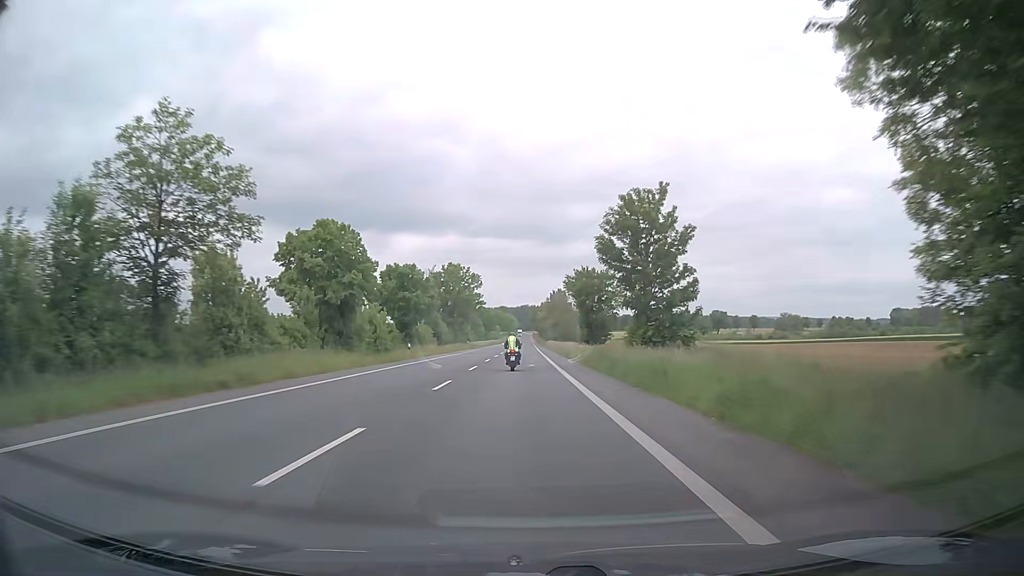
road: secondary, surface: asphalt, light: Day
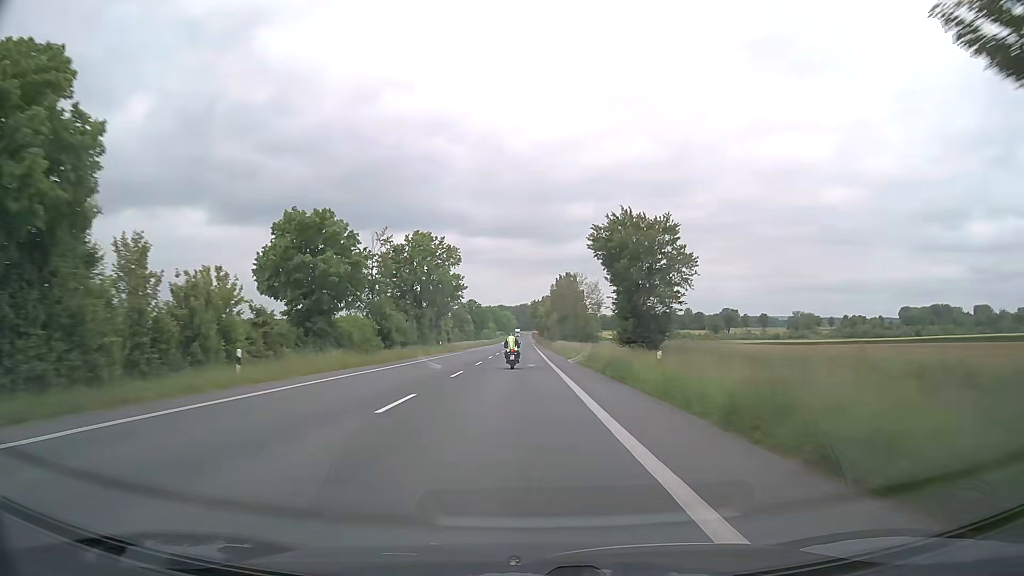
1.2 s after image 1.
(+0.3, +30.1) m; +1°
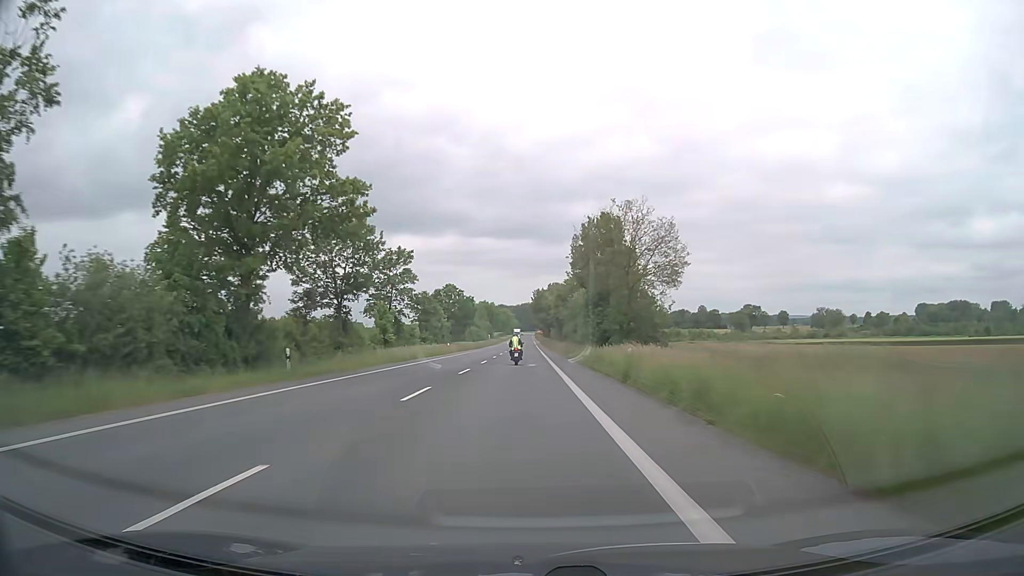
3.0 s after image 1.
(0.0, +45.5) m; 0°
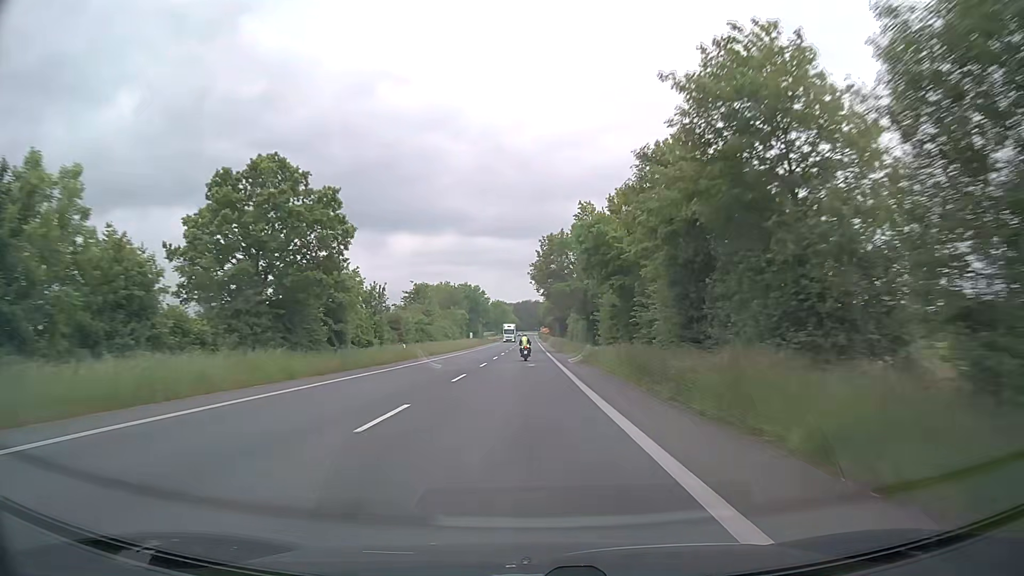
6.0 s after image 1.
(0.0, +77.7) m; 0°
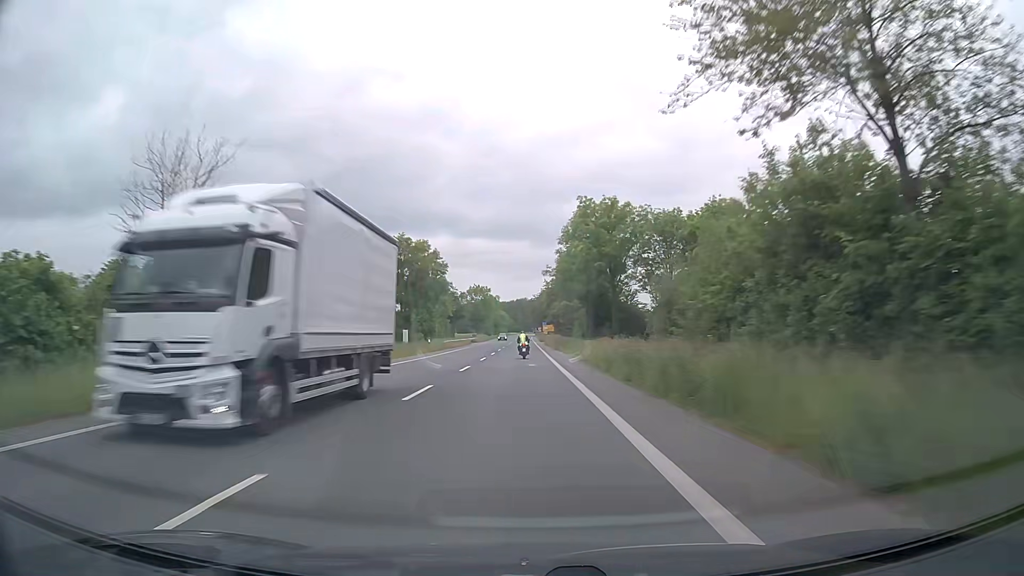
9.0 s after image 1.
(+0.7, +79.9) m; +1°
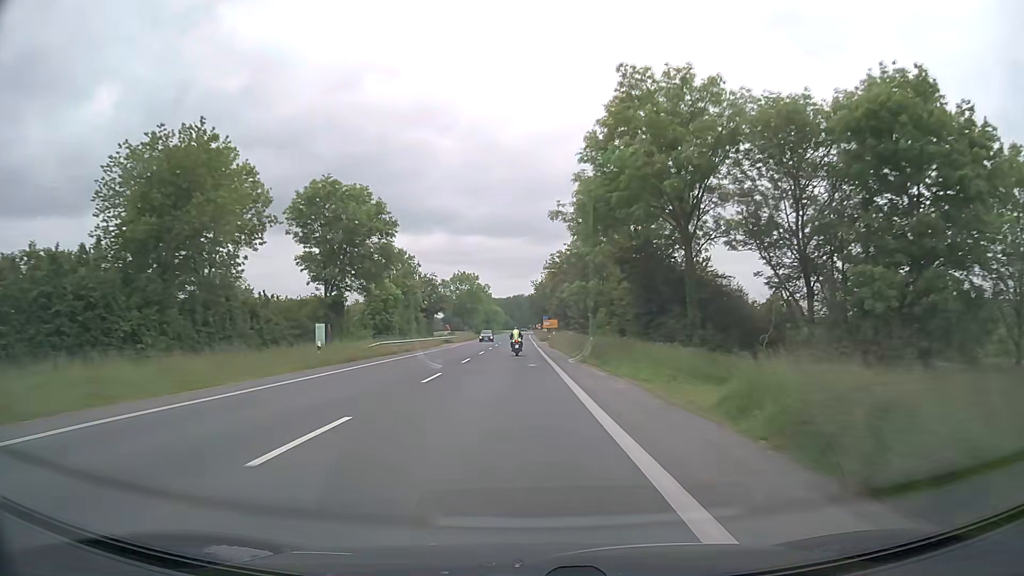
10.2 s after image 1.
(+0.1, +31.7) m; 0°
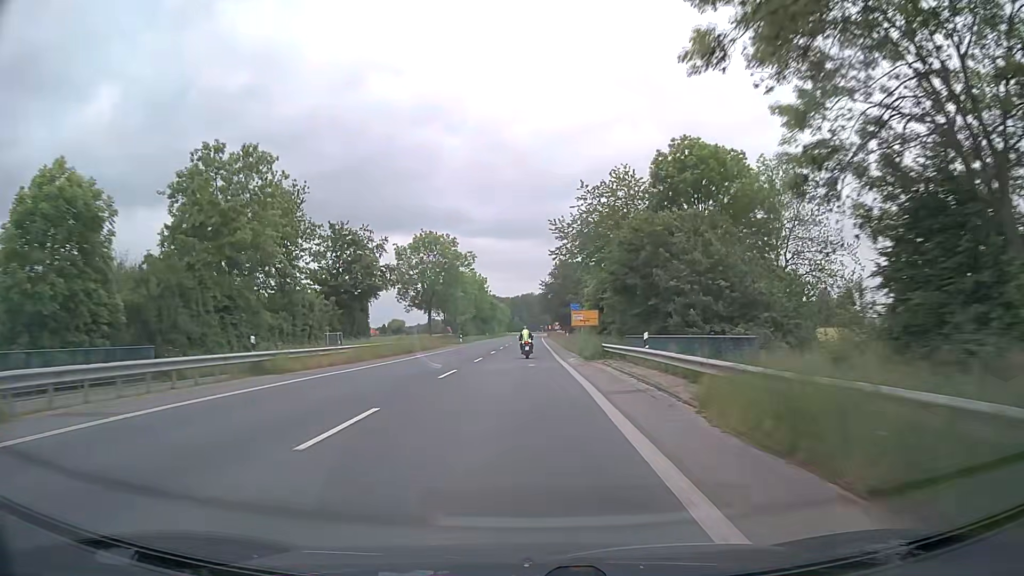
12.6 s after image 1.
(-0.4, +58.9) m; -1°
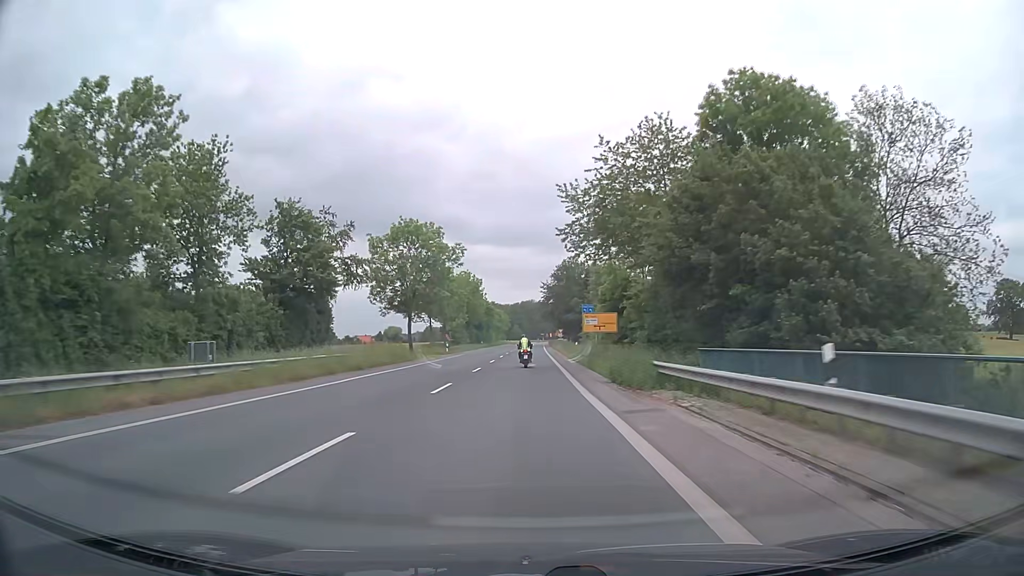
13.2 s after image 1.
(0.0, +13.9) m; 0°
(0, +10) (0, +20) (0, +30) (0, +40) (0, +50) (0, +60) (0, +70) (0, +80) (0, +90) (0, +100) m
